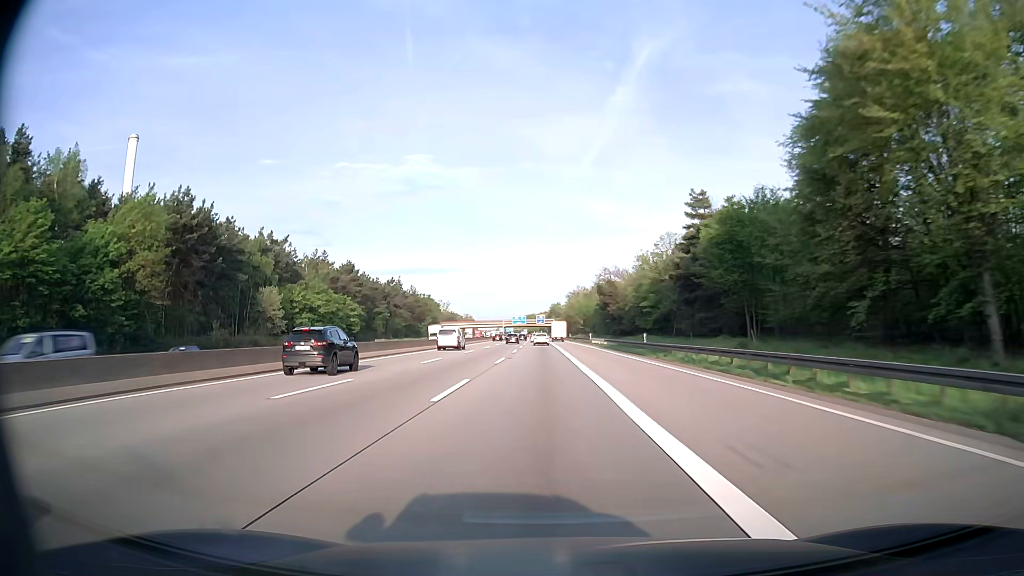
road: motorway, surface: asphalt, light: Day
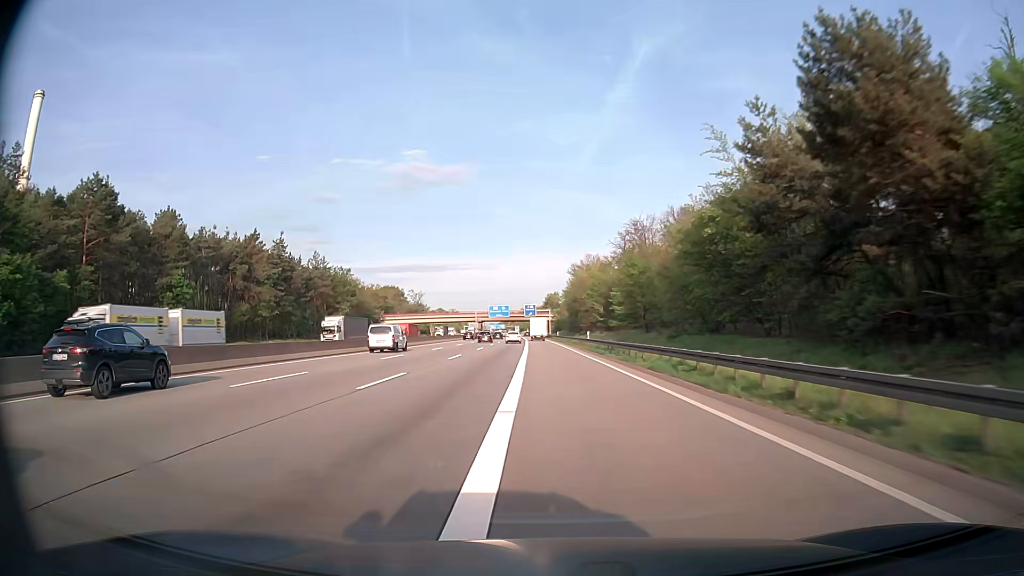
(+0.1, +87.9) m; 0°
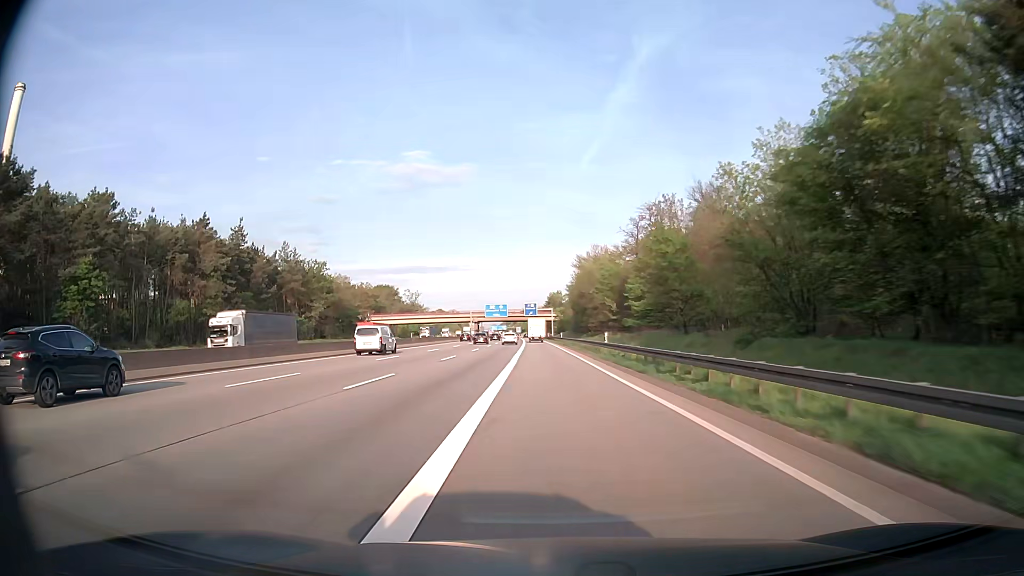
(0.0, +17.3) m; 0°
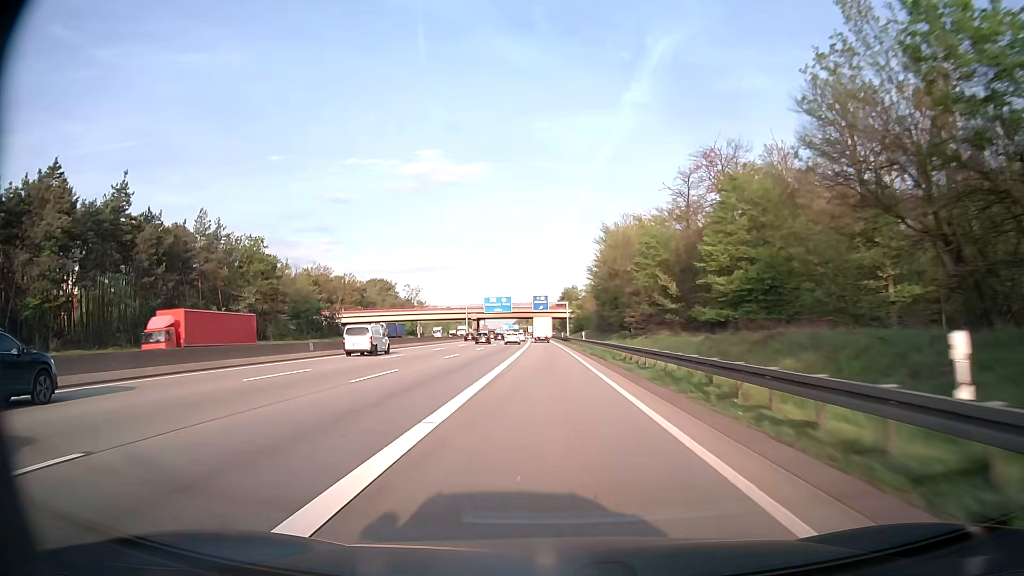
(-0.4, +34.2) m; -1°
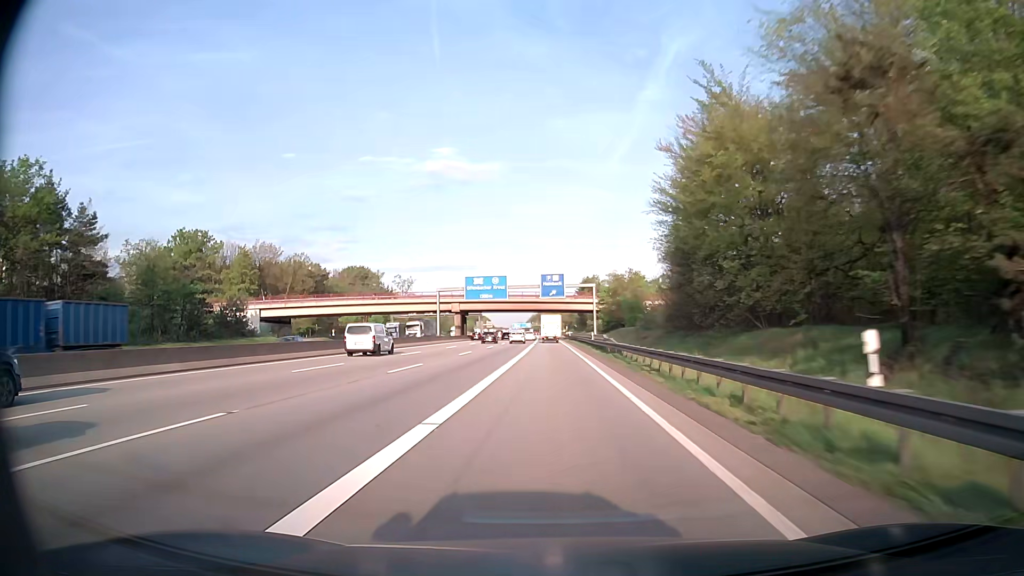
(-0.7, +50.4) m; -1°
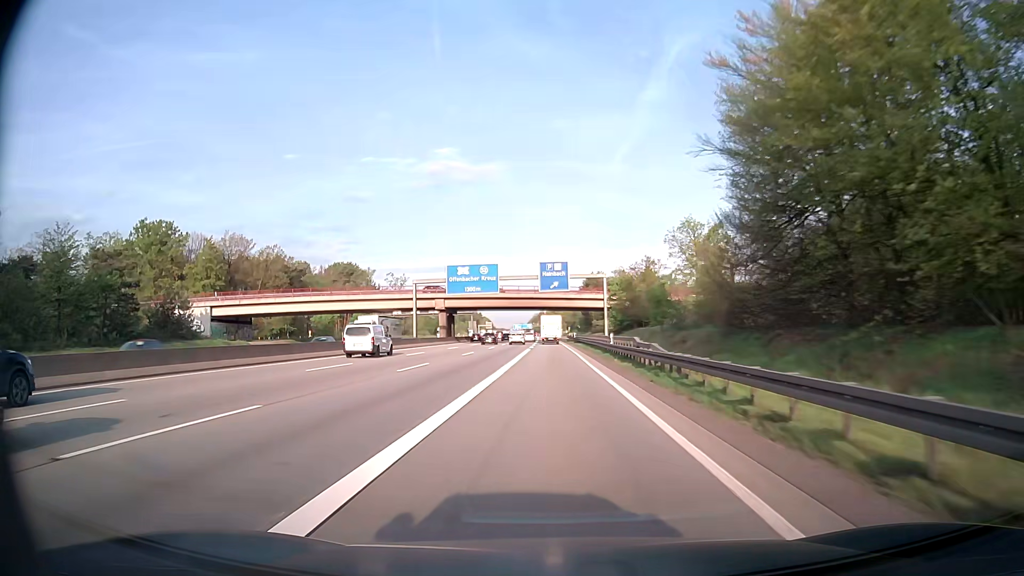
(0.0, +16.6) m; 0°
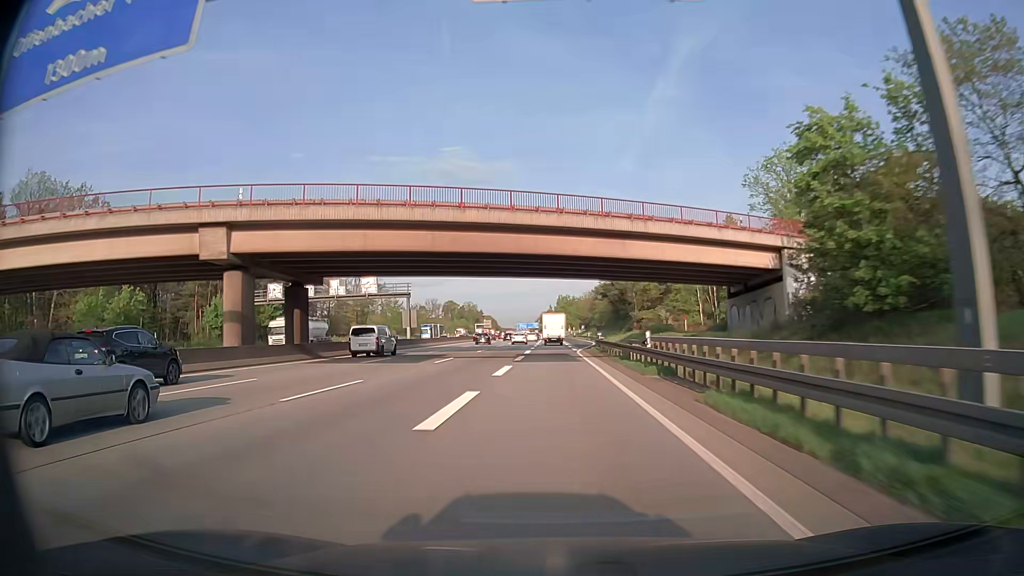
(-0.4, +65.2) m; -1°
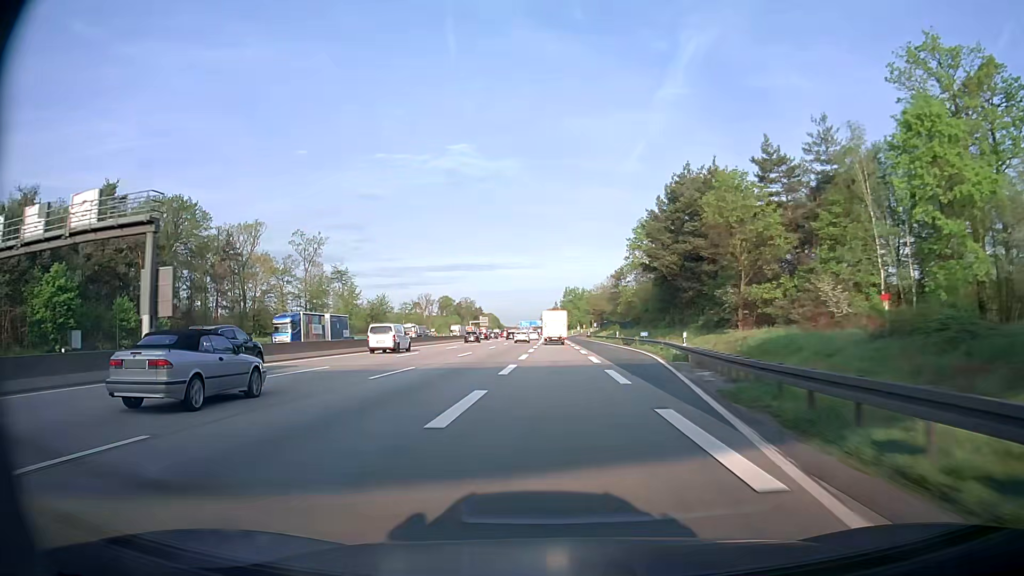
(-0.1, +47.8) m; 0°
(0, +10) (0, +20) (0, +30) (0, +40) (0, +50) (0, +60) (0, +70) (0, +80) (0, +90) (0, +100) m
